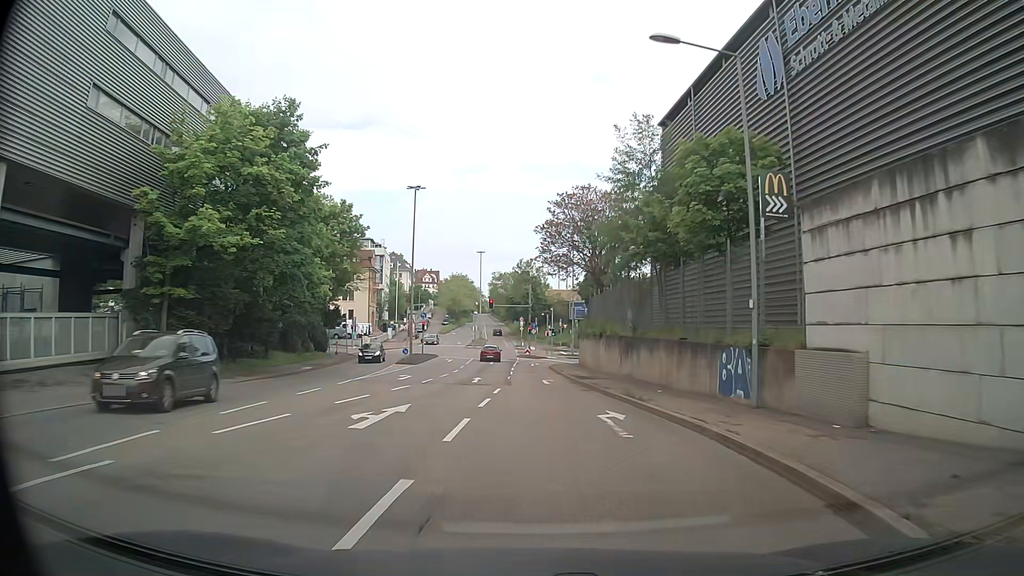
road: secondary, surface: asphalt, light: Day
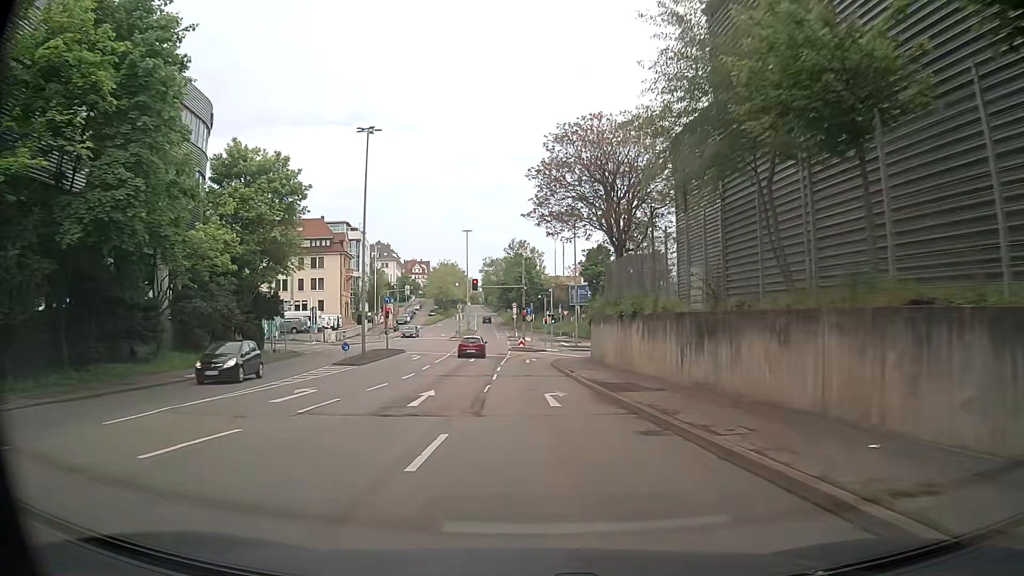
(+0.1, +14.5) m; 0°
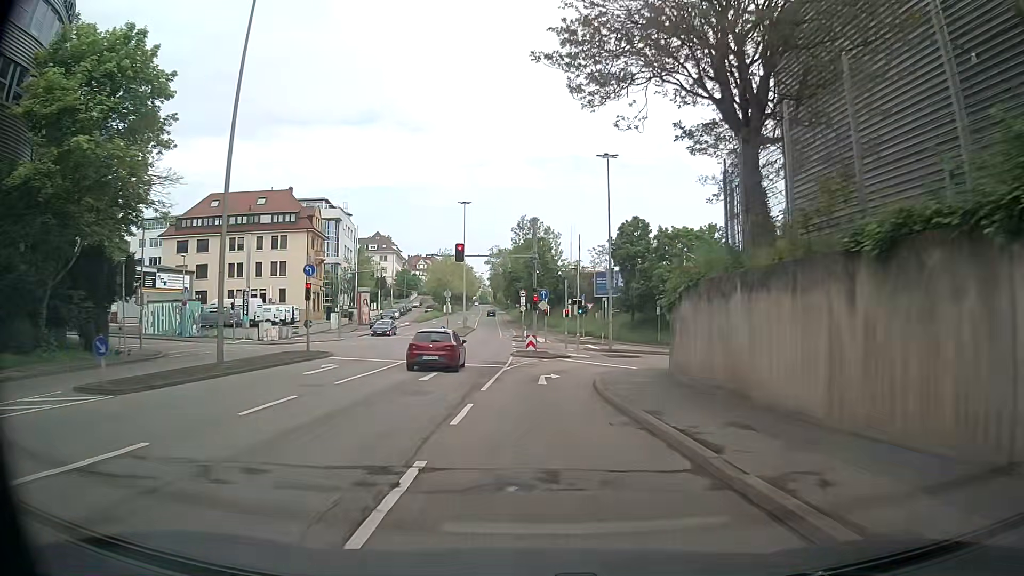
(0.0, +20.9) m; 0°
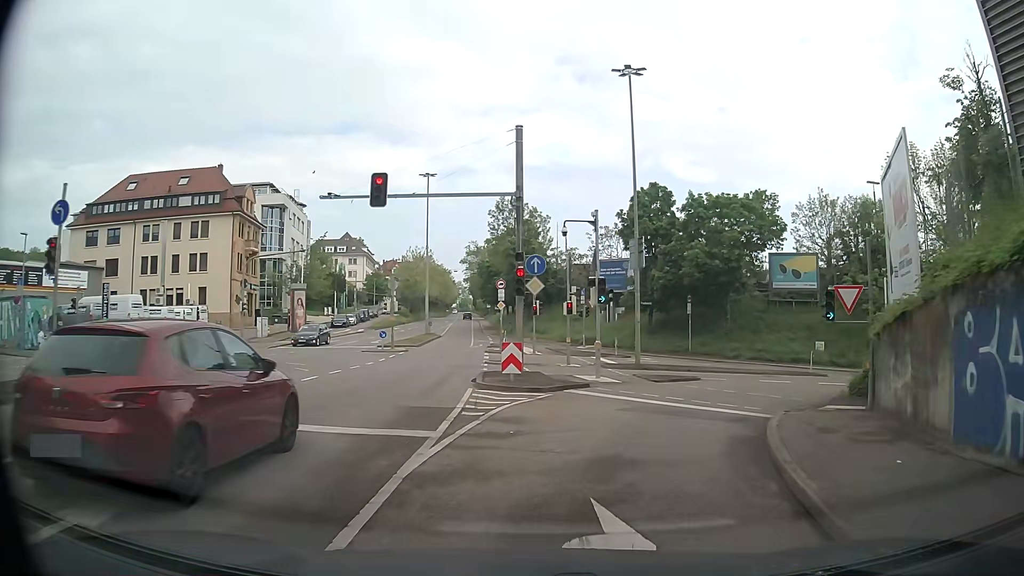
(-0.2, +17.4) m; 0°
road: tertiary_link
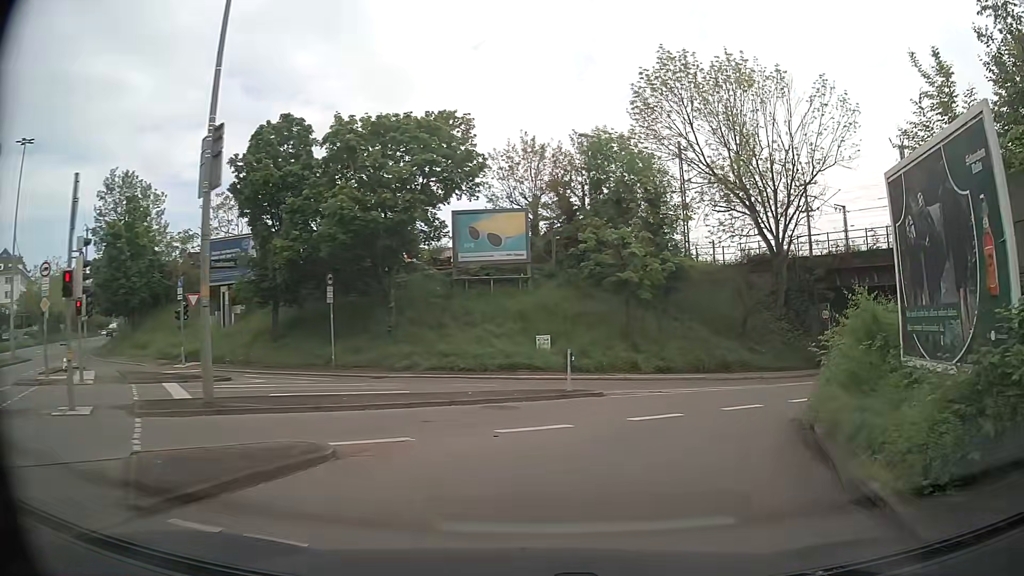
(+3.8, +16.4) m; +29°
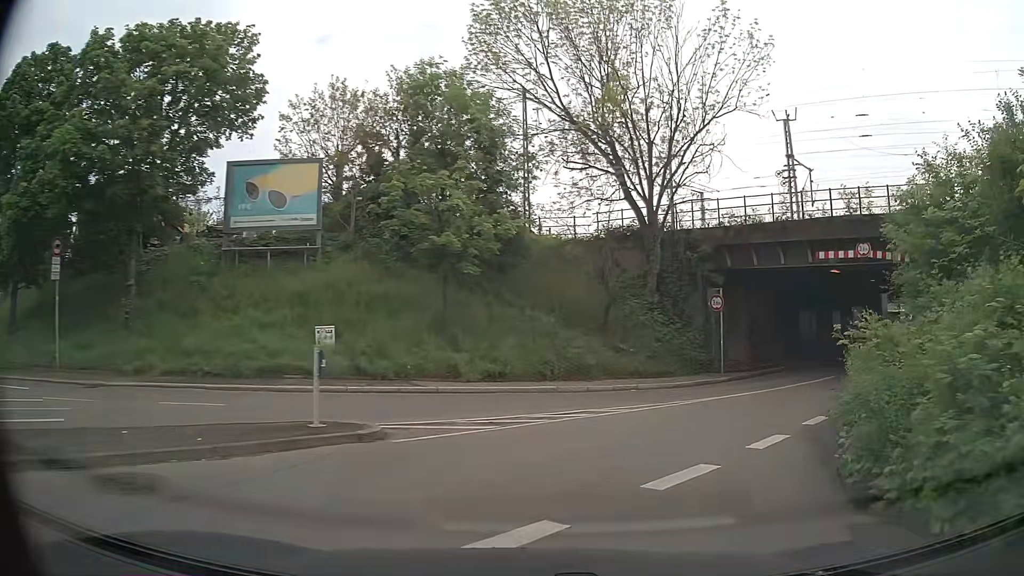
(+1.1, +8.6) m; +15°
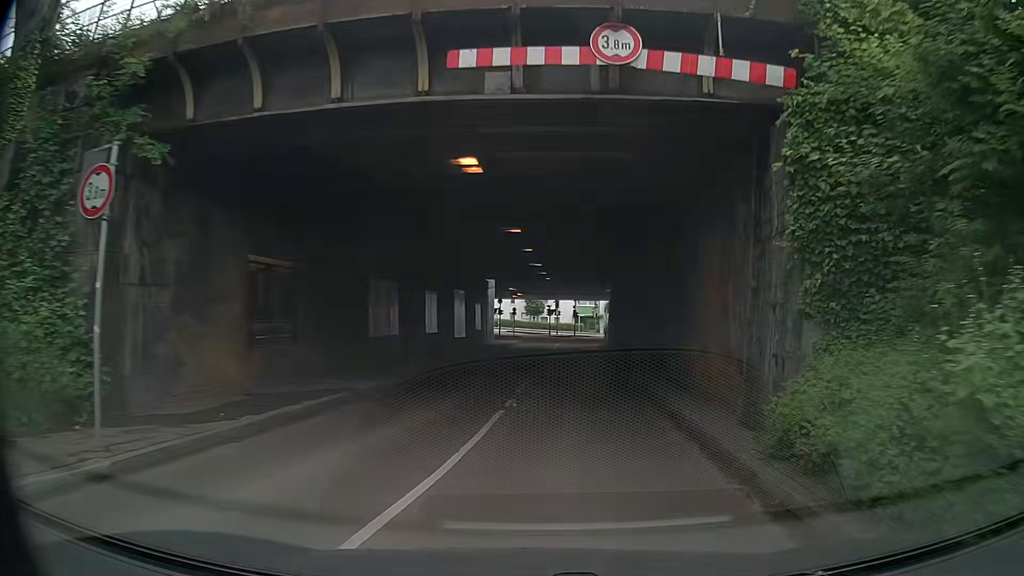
(+6.3, +17.4) m; +37°
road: tertiary
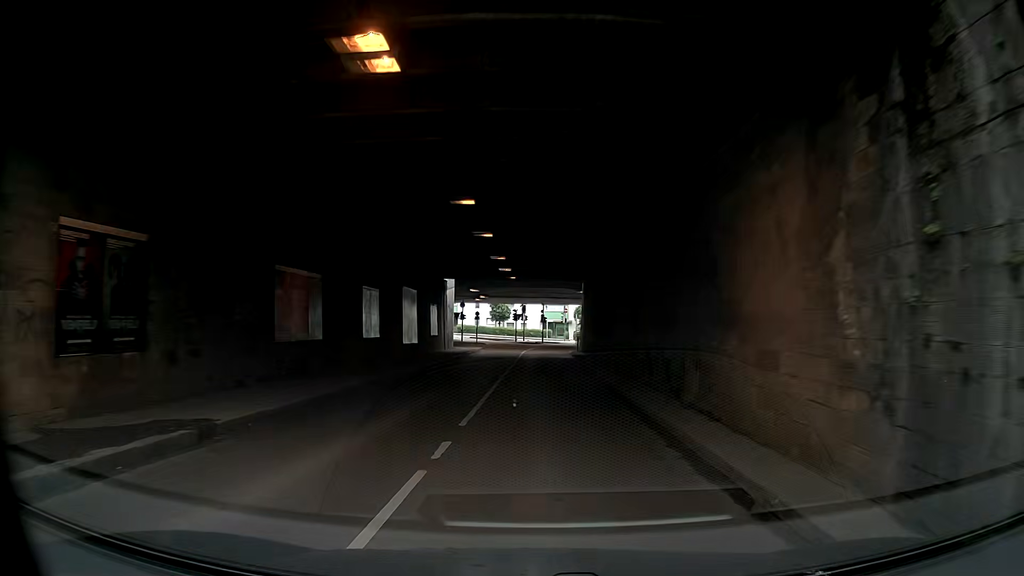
(+0.3, +5.4) m; +4°
